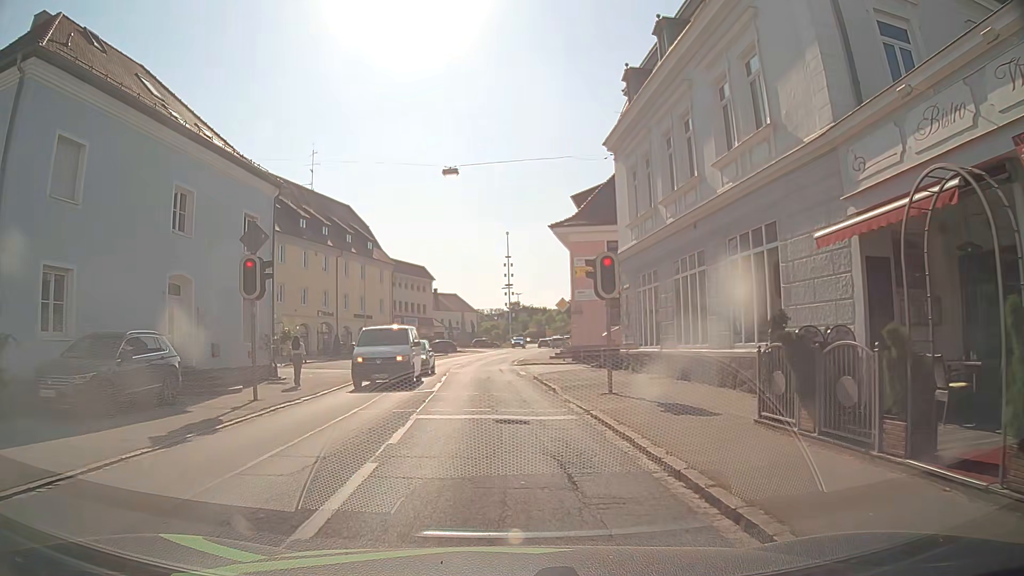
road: secondary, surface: asphalt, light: Day
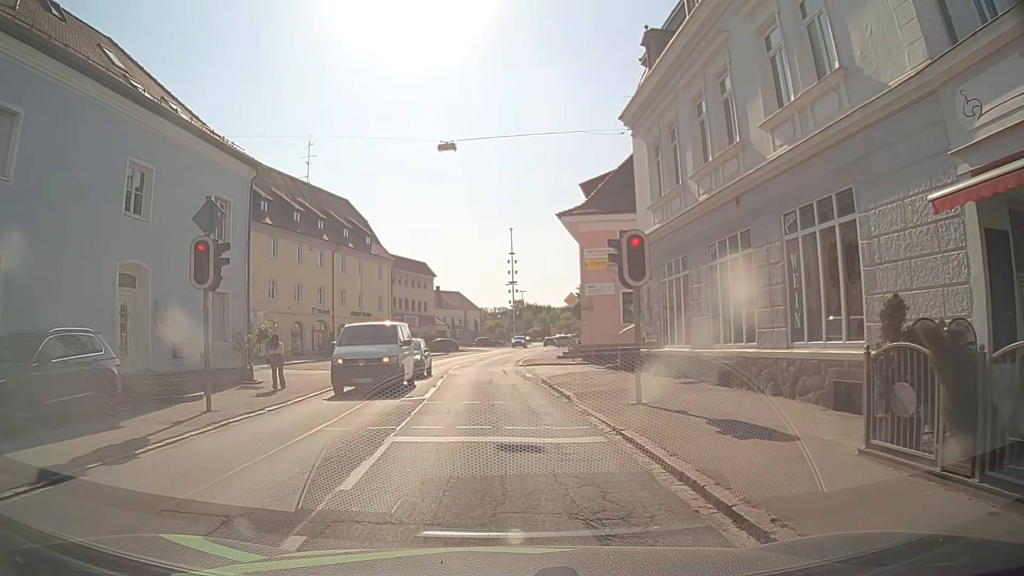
(0.0, +2.9) m; 0°
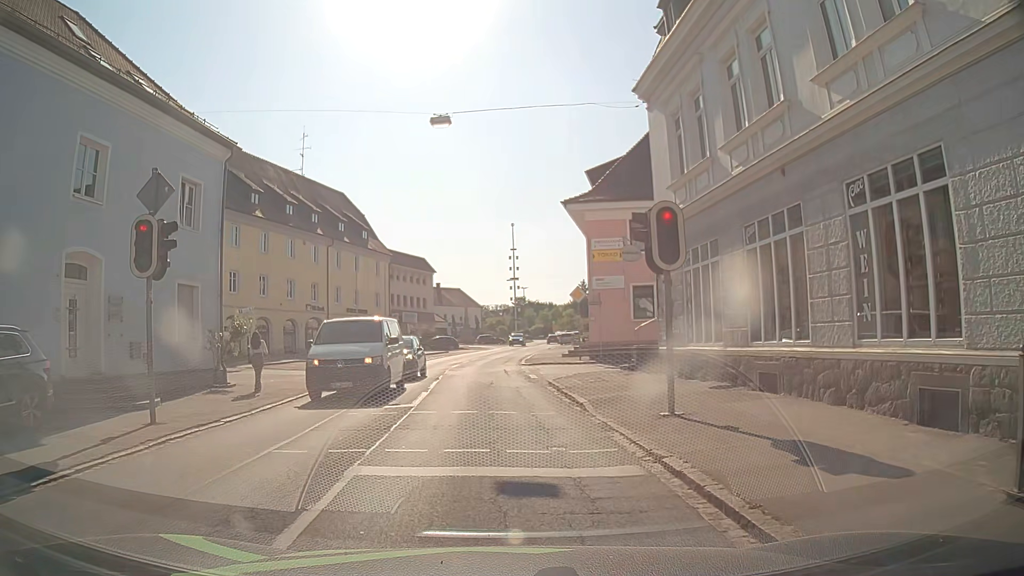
(0.0, +2.3) m; -2°
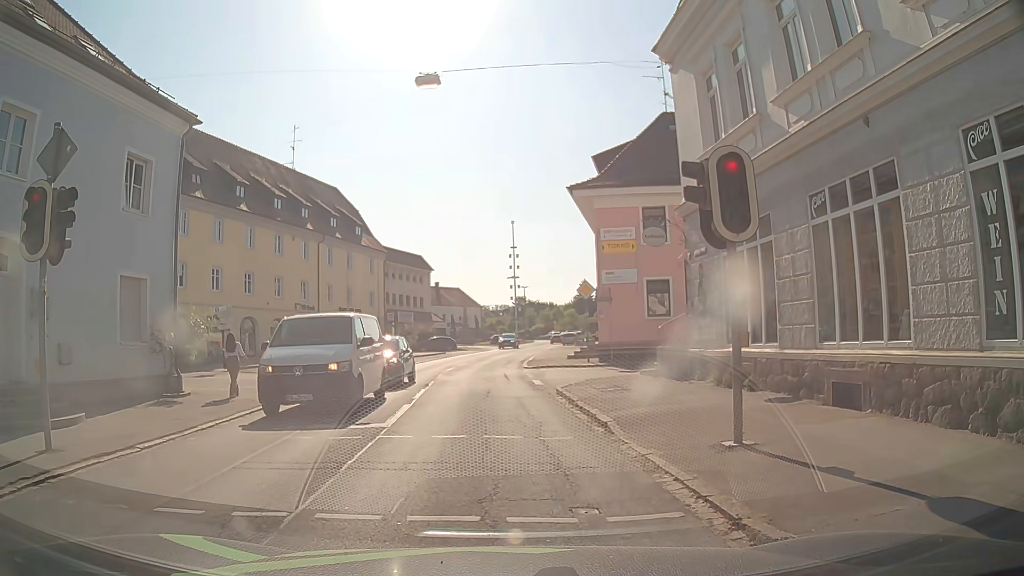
(0.0, +2.9) m; 0°
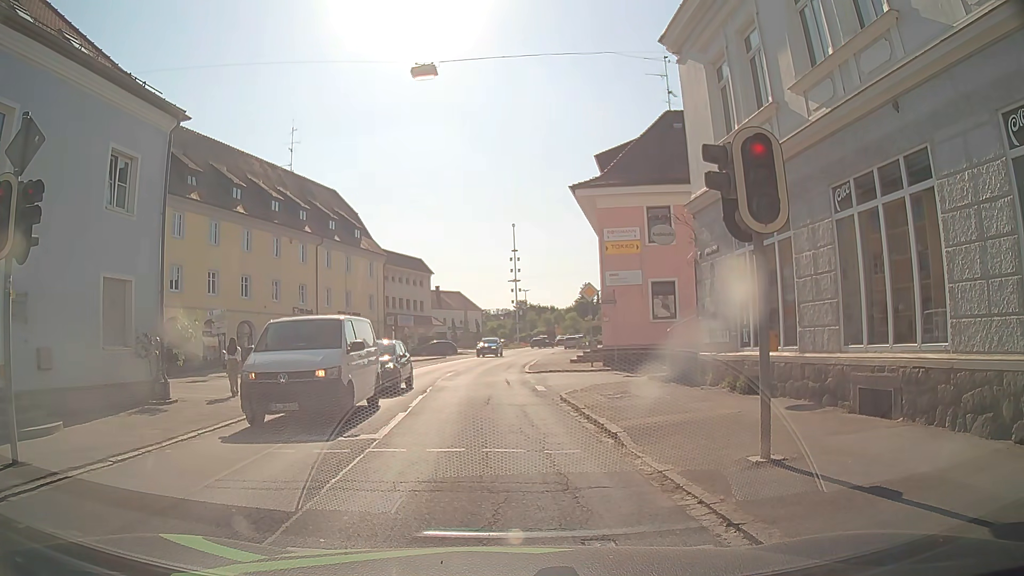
(0.0, +0.8) m; 0°
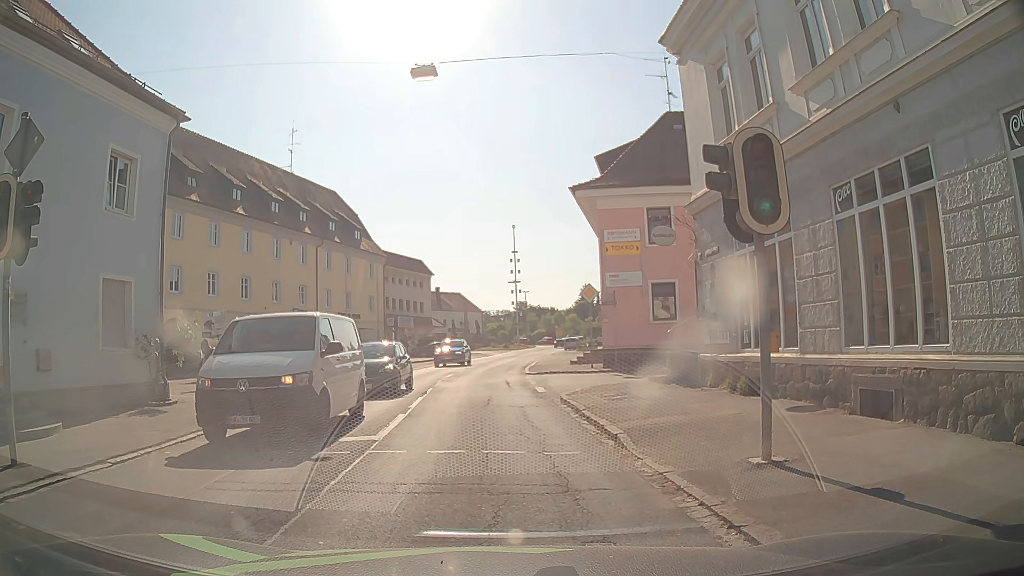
(0.0, 0.0) m; 0°
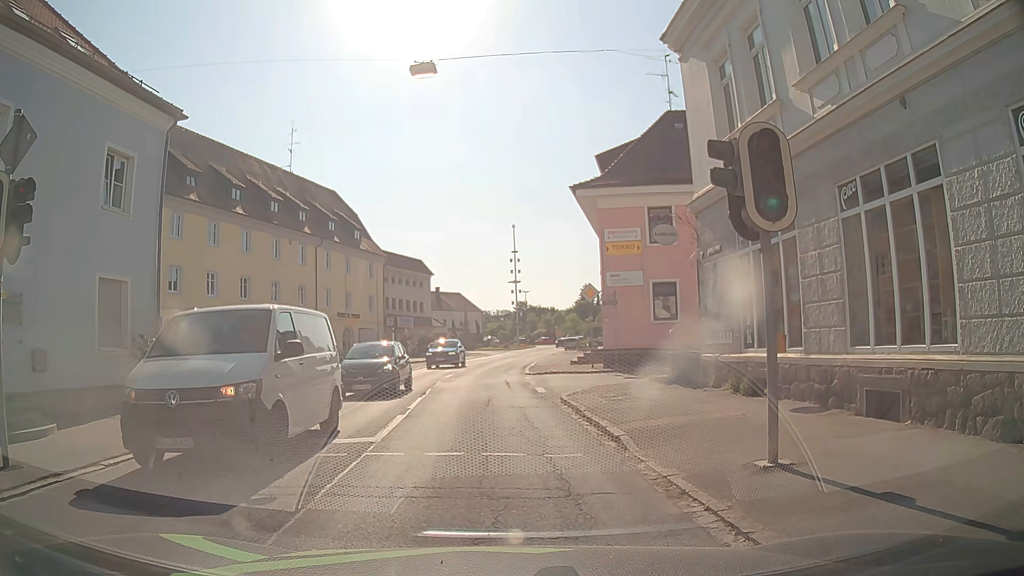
(0.0, +0.2) m; 0°
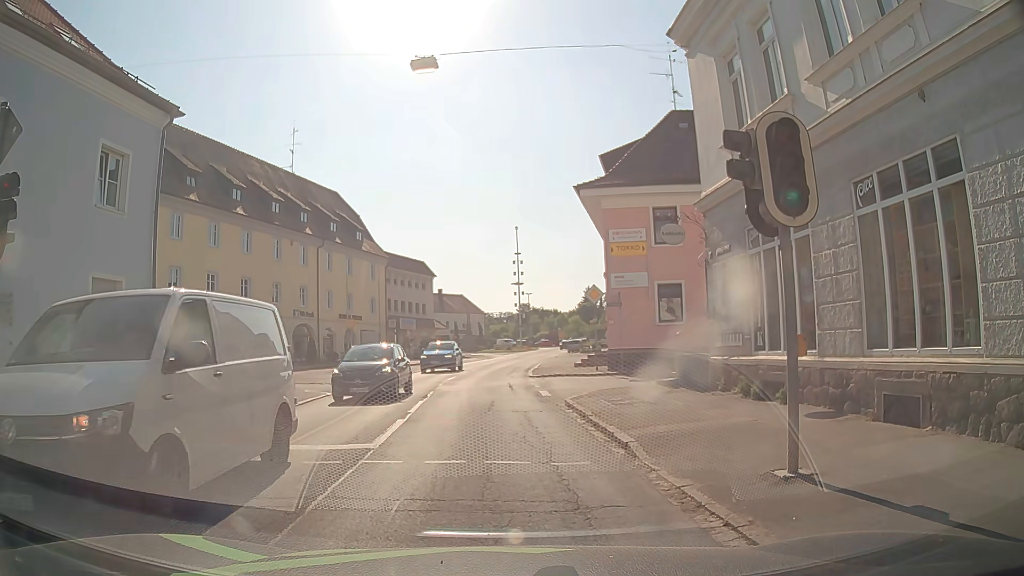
(0.0, +0.4) m; 0°
